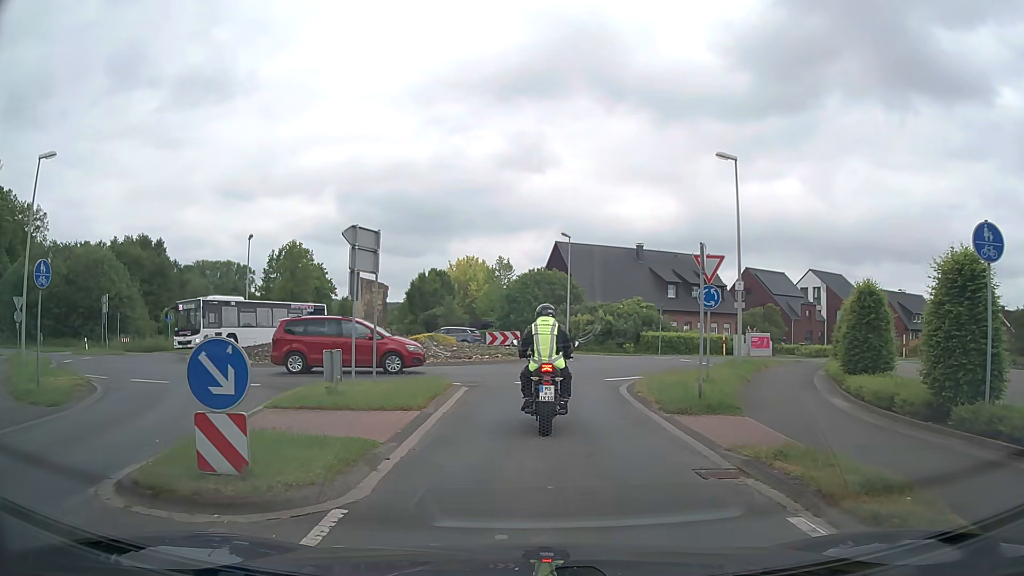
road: secondary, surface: asphalt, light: Day
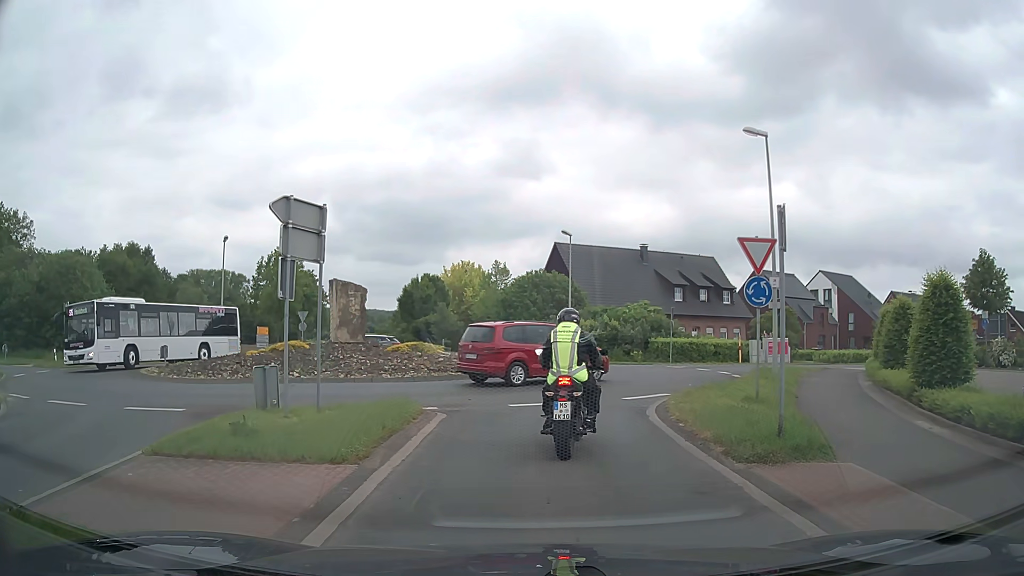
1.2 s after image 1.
(0.0, +3.8) m; +2°
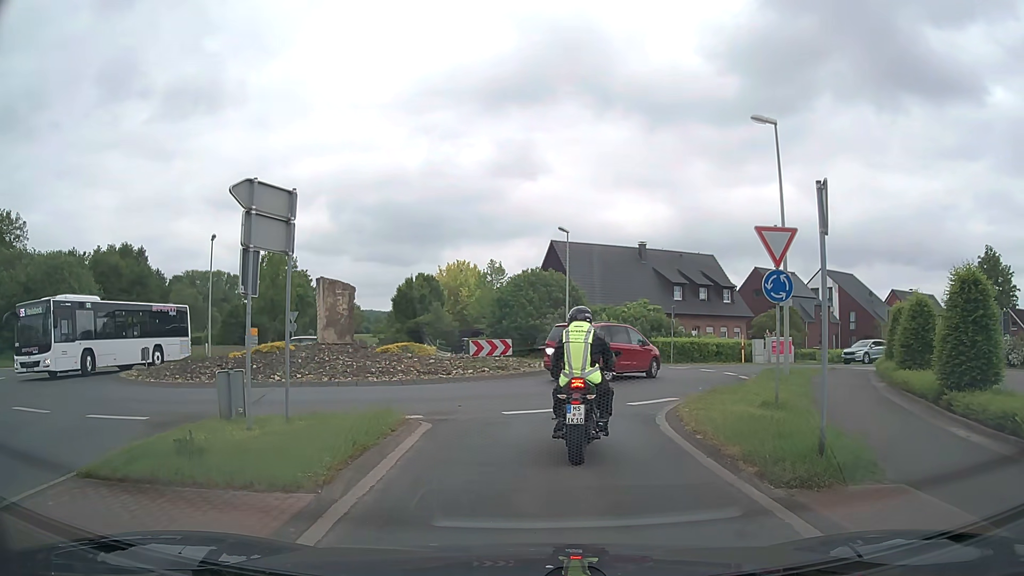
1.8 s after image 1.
(0.0, +1.3) m; 0°
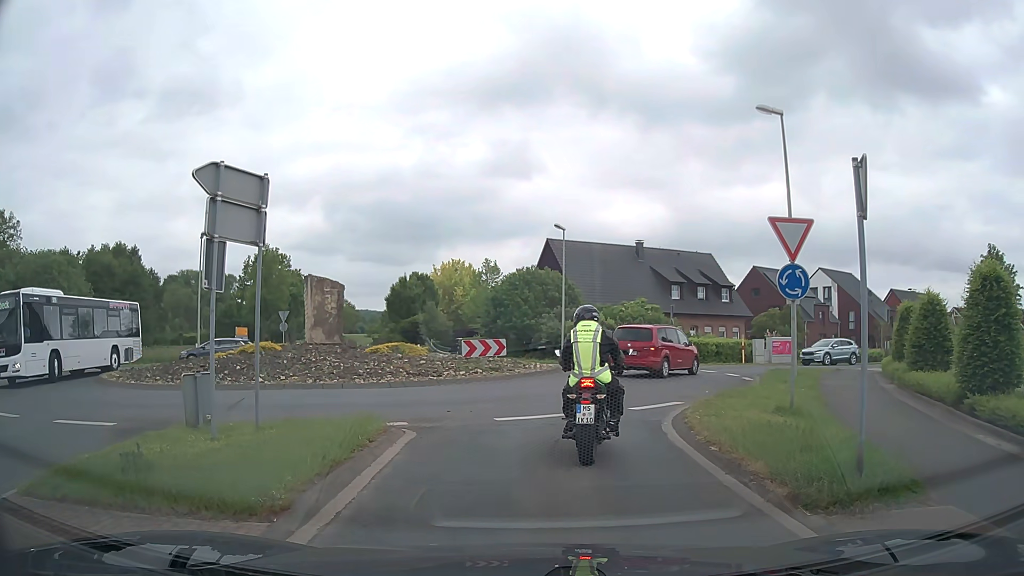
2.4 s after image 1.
(0.0, +0.9) m; +3°
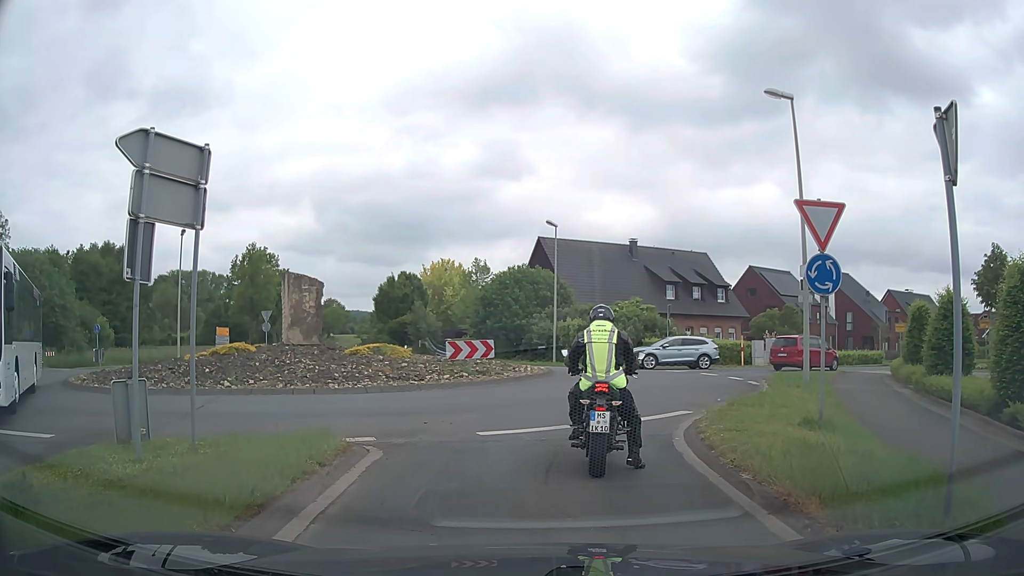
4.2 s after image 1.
(0.0, +1.5) m; 0°
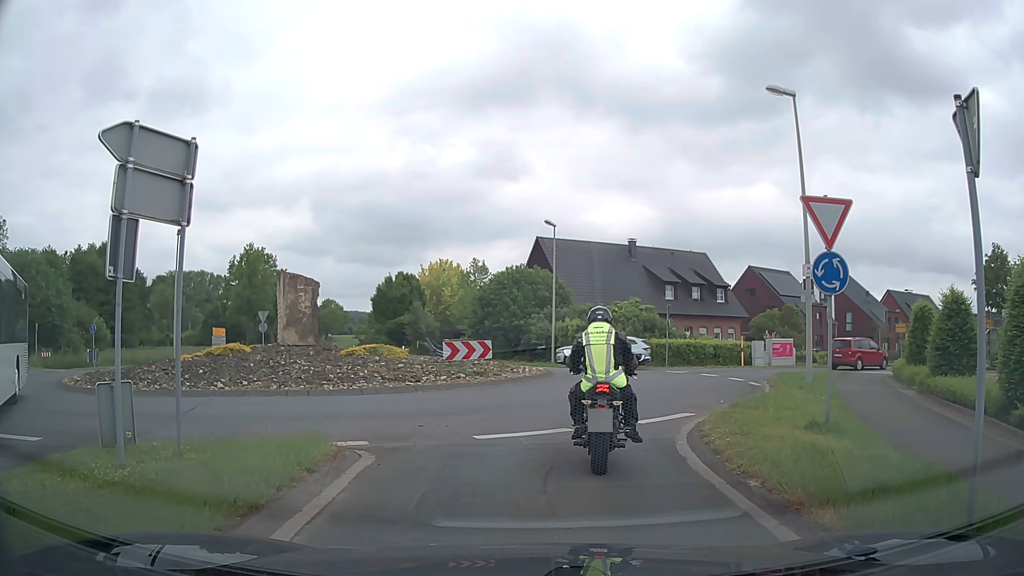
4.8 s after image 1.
(0.0, +0.3) m; 0°
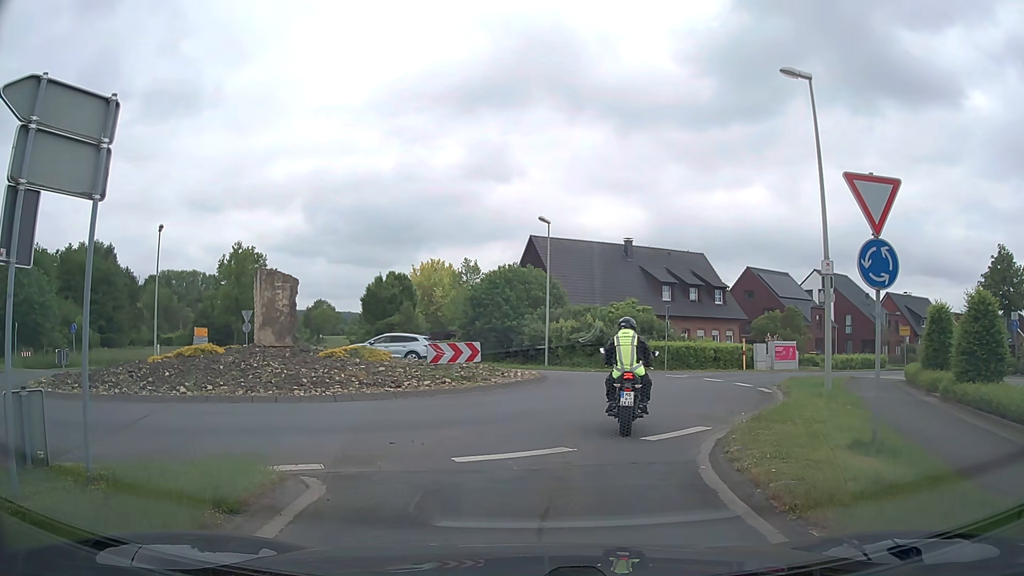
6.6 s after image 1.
(0.0, +1.8) m; -2°
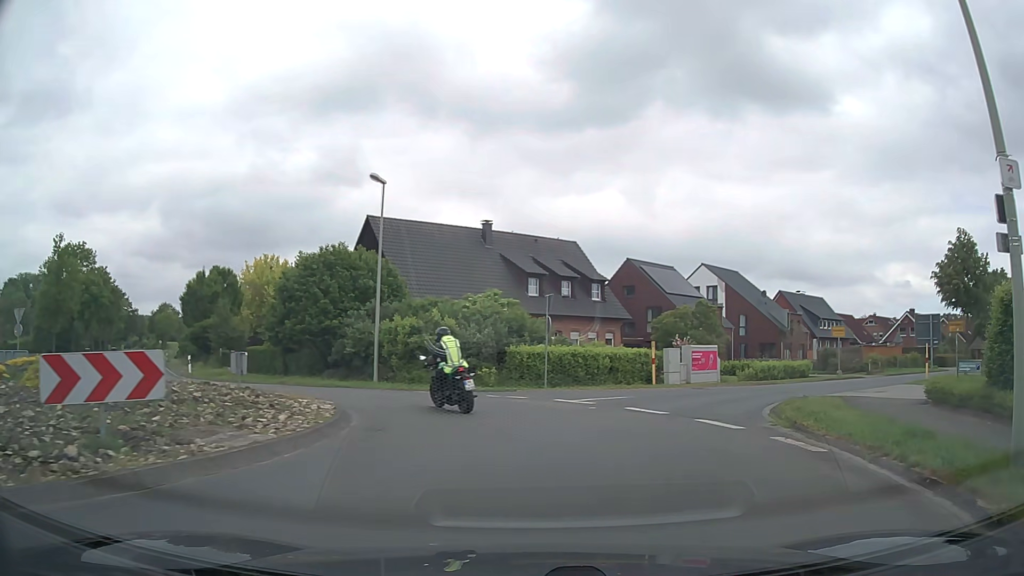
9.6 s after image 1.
(+0.7, +11.3) m; +11°
(+1, +10) (-4, +19) (-13, +22) (-22, +18) (-31, +14) (-41, +11) (-51, +10) (-60, +8) (-70, +6) (-80, +3) m
